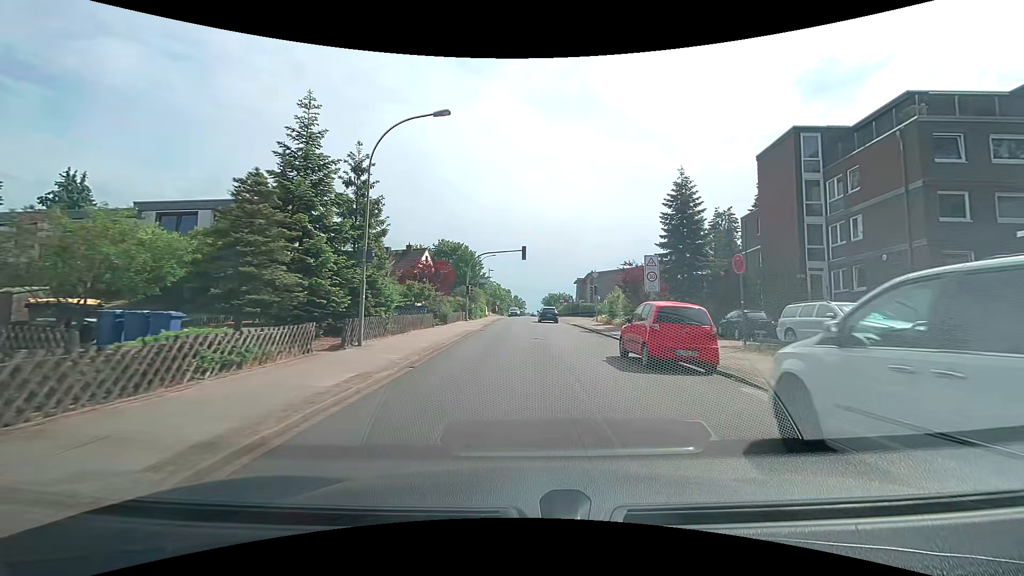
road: unclassified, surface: asphalt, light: Day
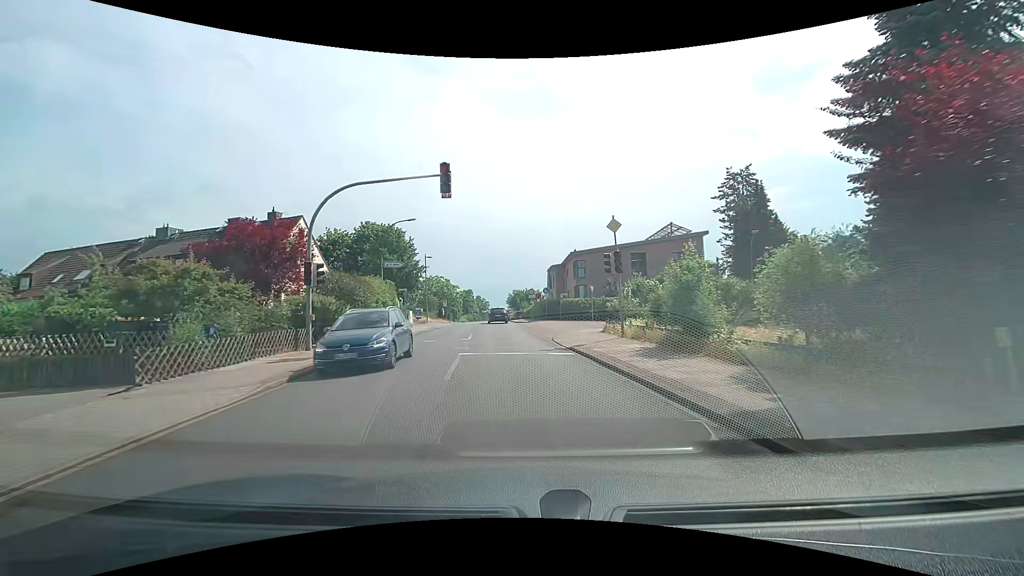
(+1.4, +25.6) m; +4°
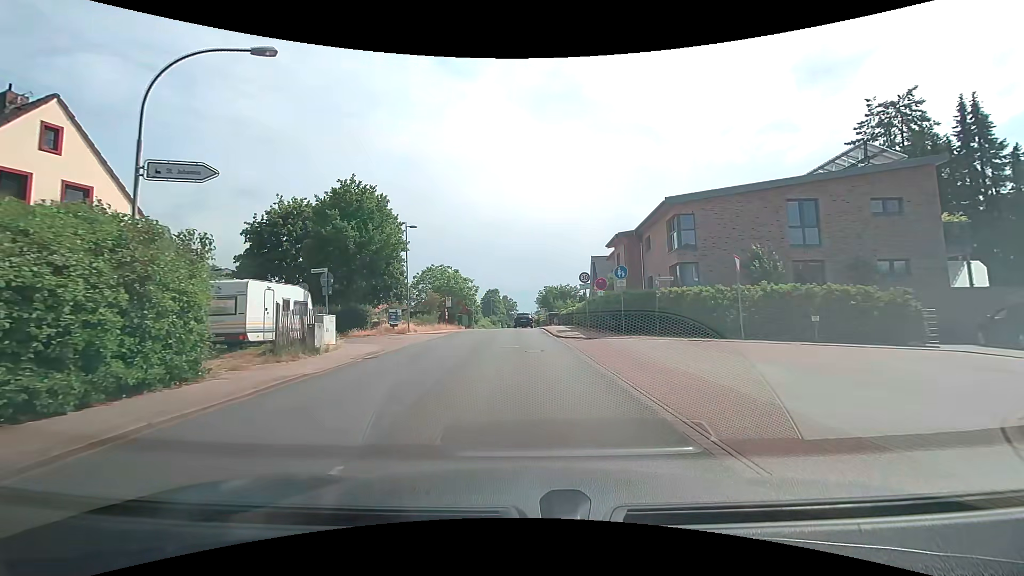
(-1.0, +23.1) m; -4°
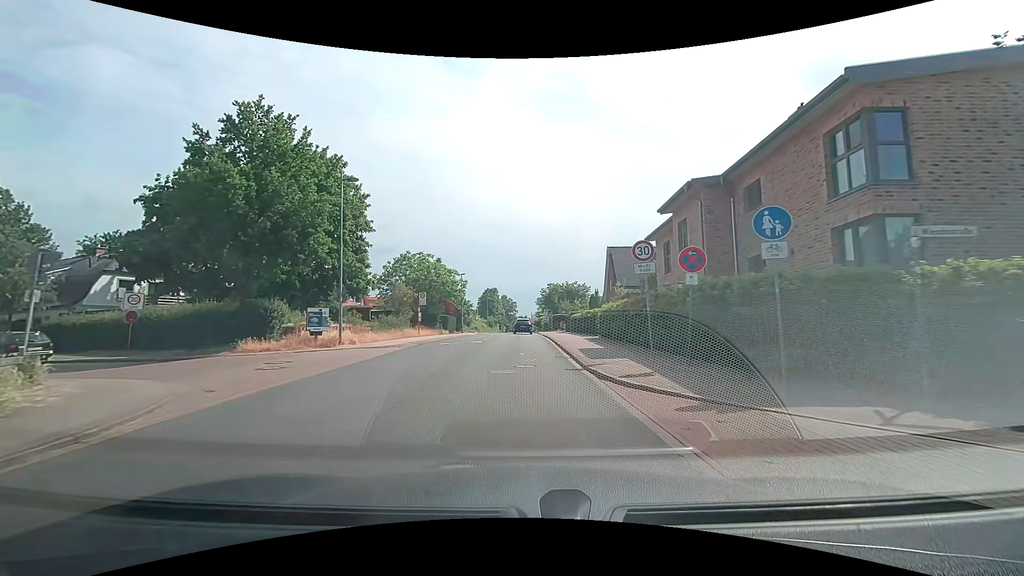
(+0.1, +13.3) m; 0°
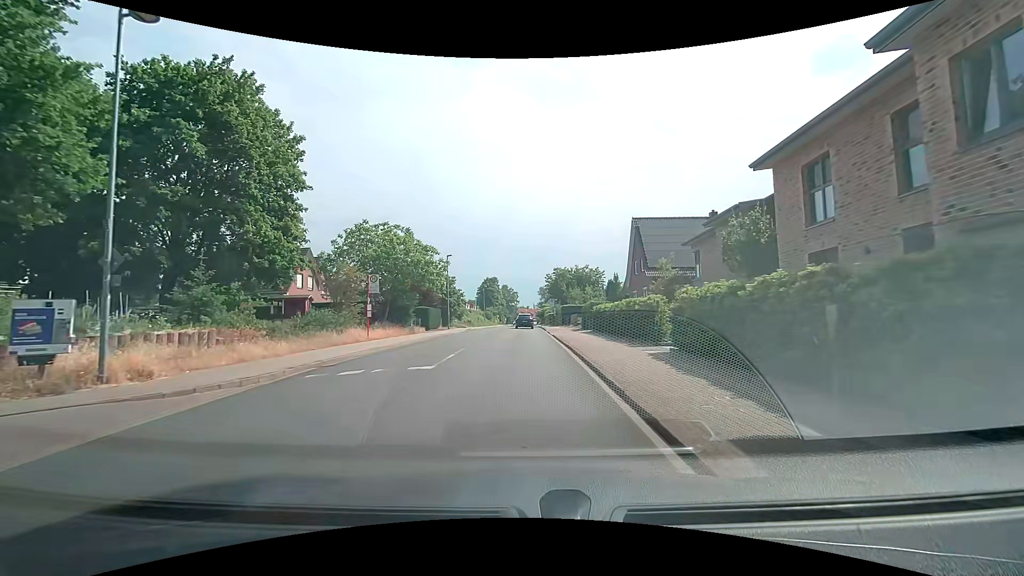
(0.0, +13.0) m; 0°
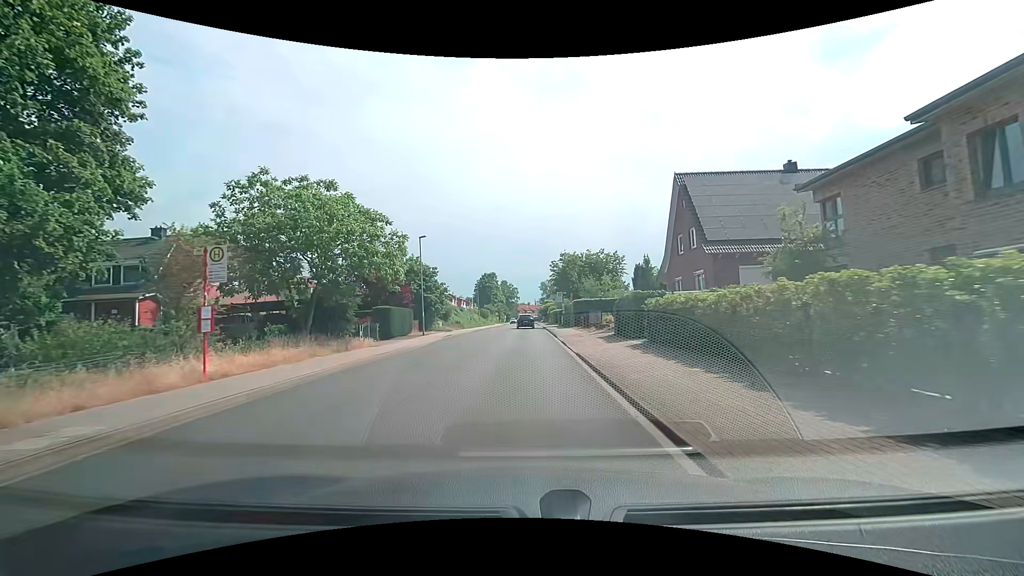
(-0.1, +13.4) m; 0°
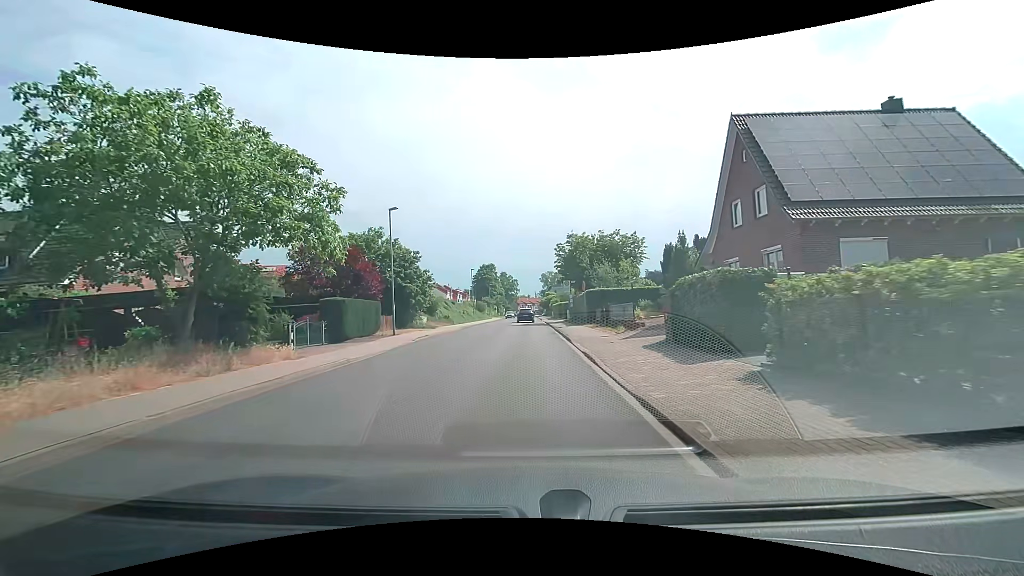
(0.0, +8.7) m; 0°
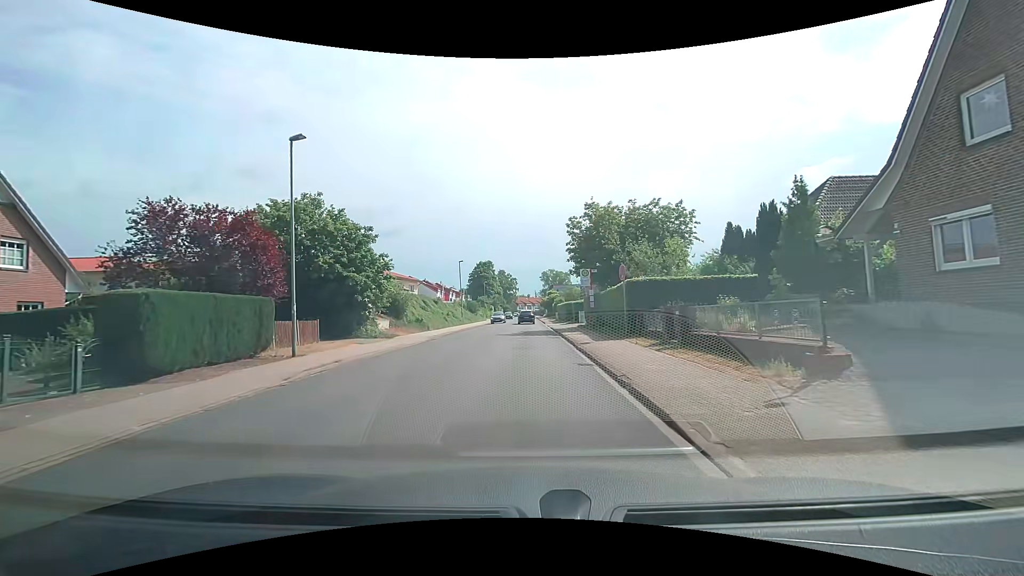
(-0.1, +13.0) m; 0°
